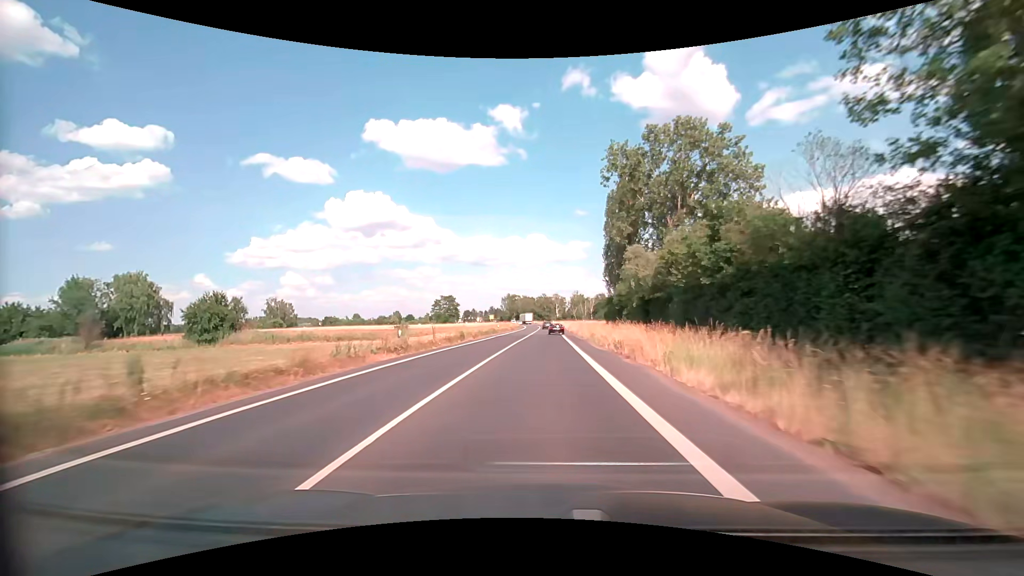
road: secondary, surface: asphalt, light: Day
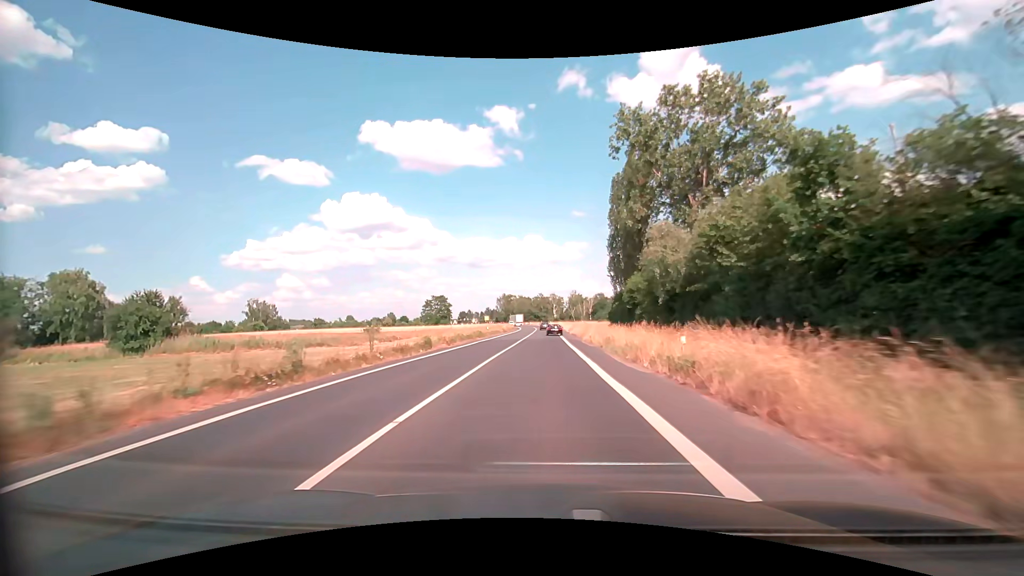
(0.0, +10.9) m; 0°
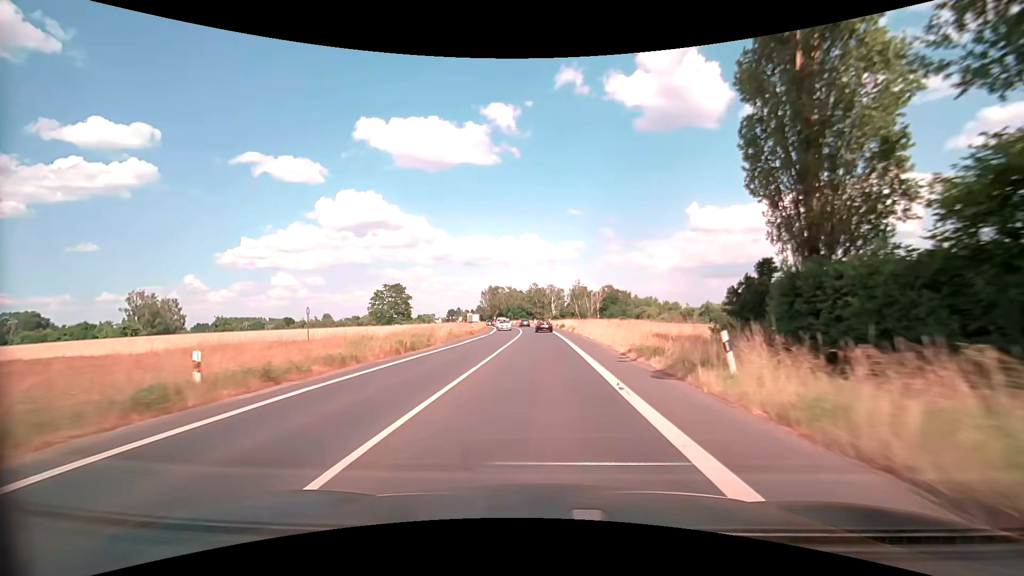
(+0.4, +55.5) m; +1°
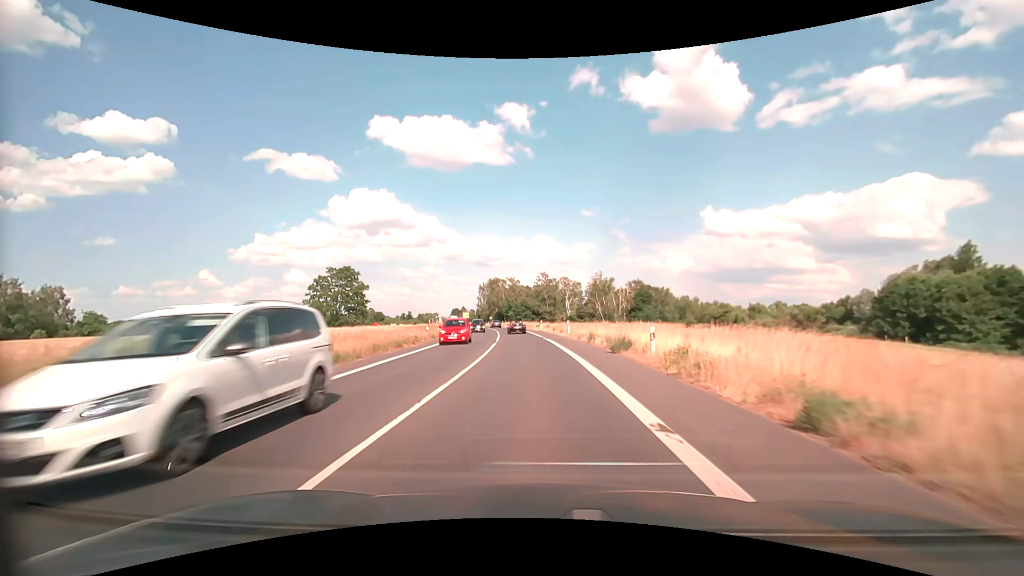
(-0.1, +43.7) m; -1°
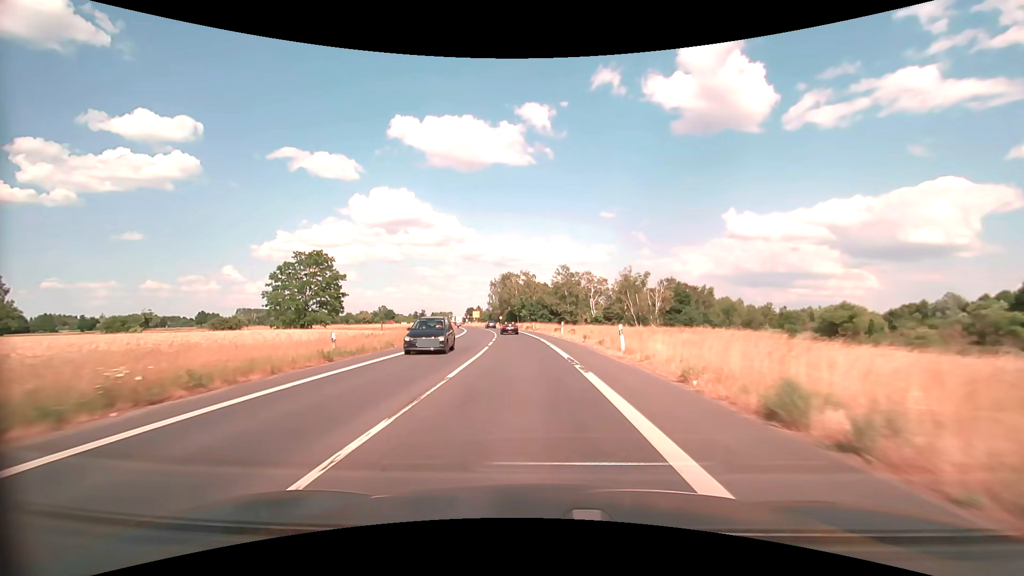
(-0.4, +21.4) m; -2°
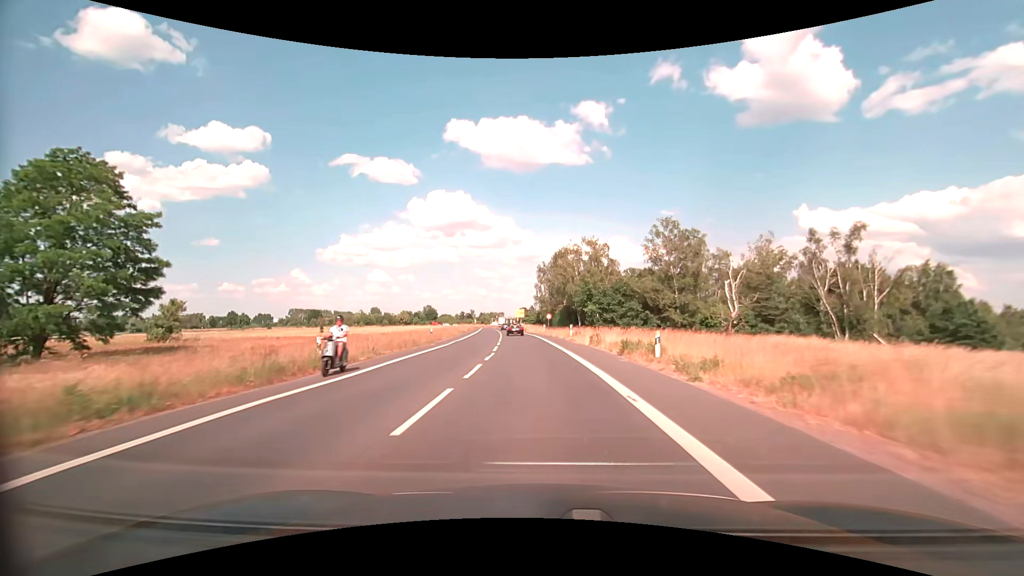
(-3.1, +52.2) m; -6°
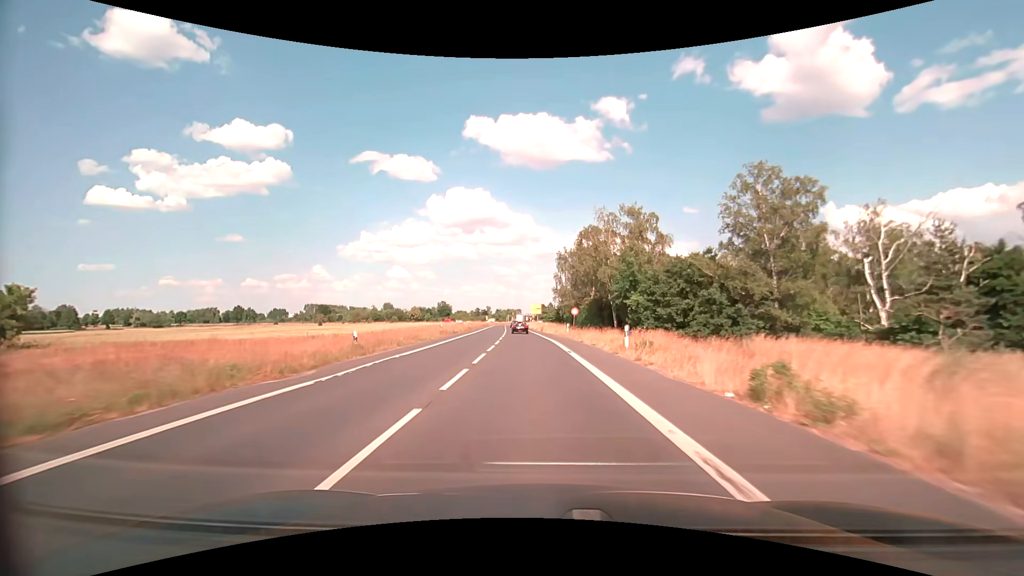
(-0.4, +20.6) m; -2°
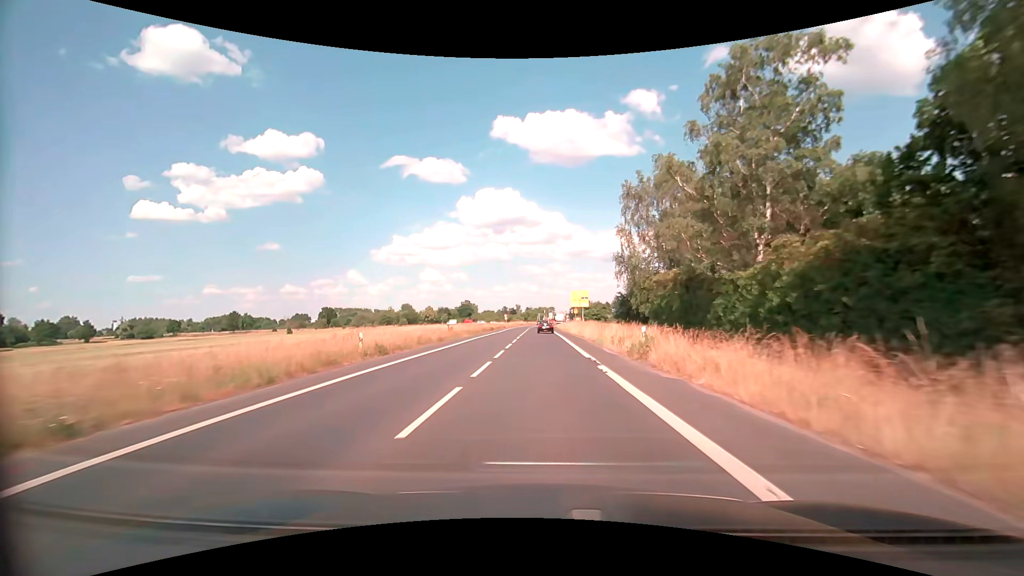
(-2.1, +50.9) m; -4°
(0, +10) (0, +20) (0, +30) (0, +40) (0, +50) (0, +60) (0, +70) (0, +80) (0, +90) (0, +100) m
